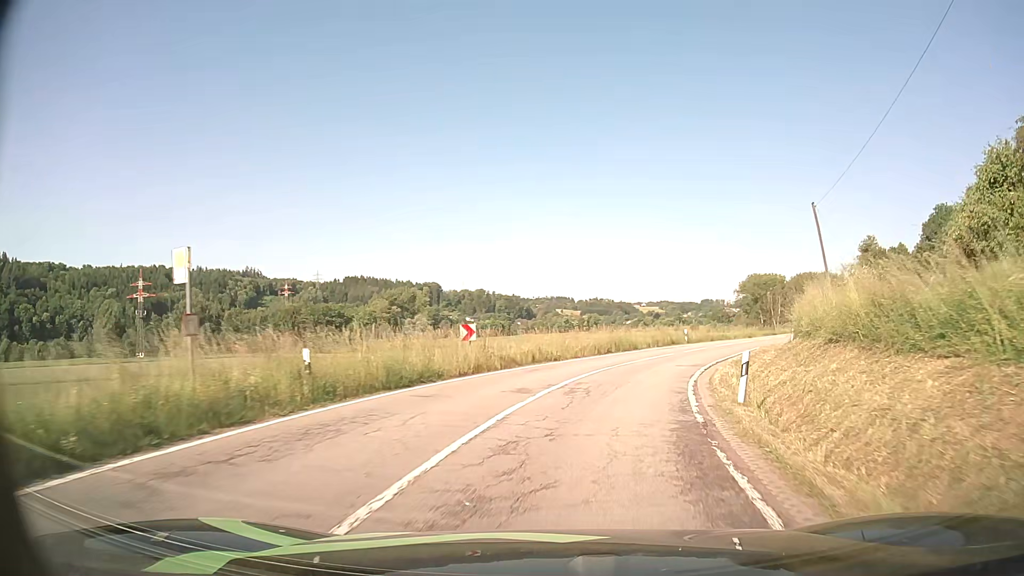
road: secondary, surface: asphalt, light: Day
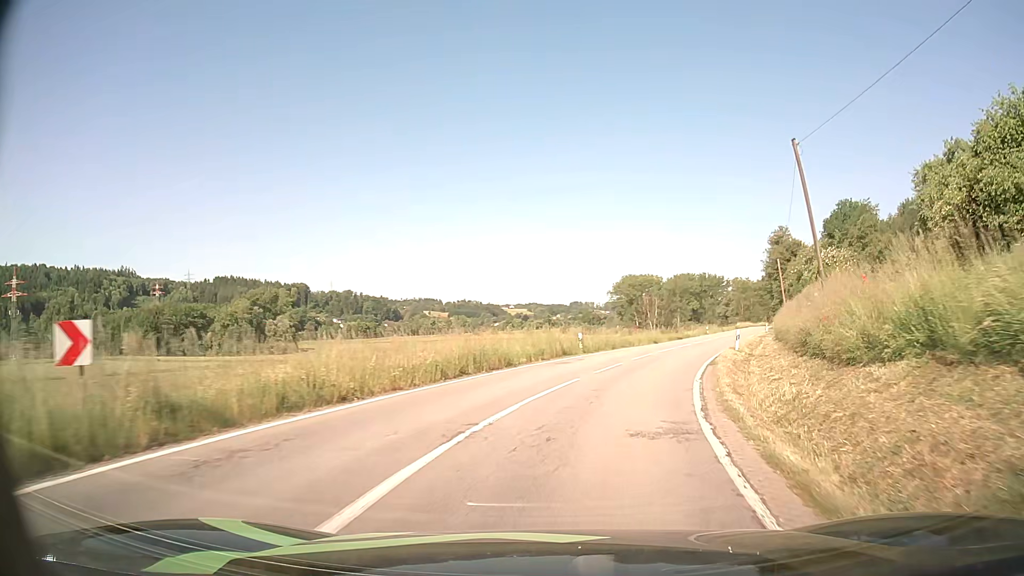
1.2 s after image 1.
(+1.3, +14.0) m; +11°
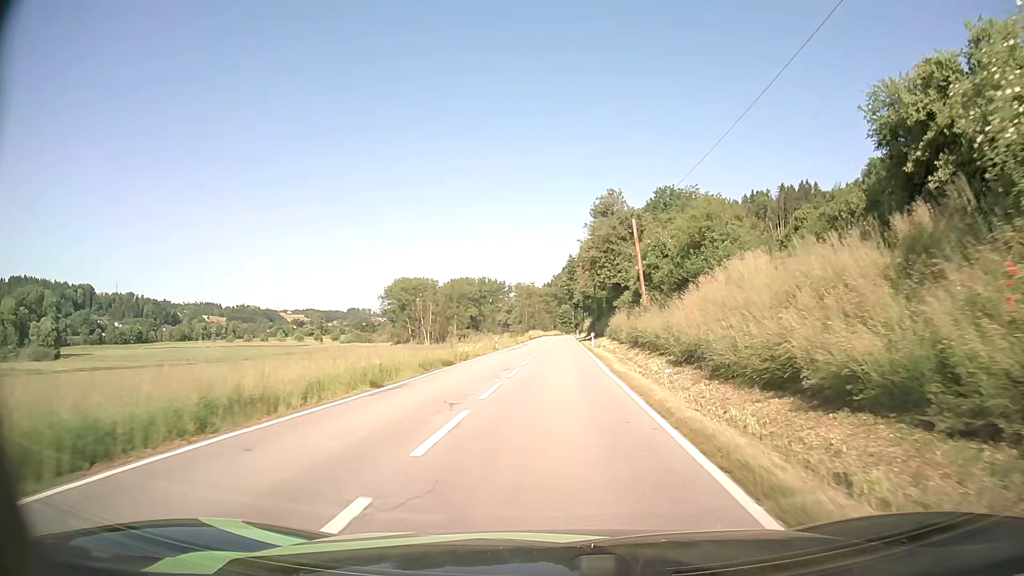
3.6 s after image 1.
(+5.9, +29.5) m; +19°
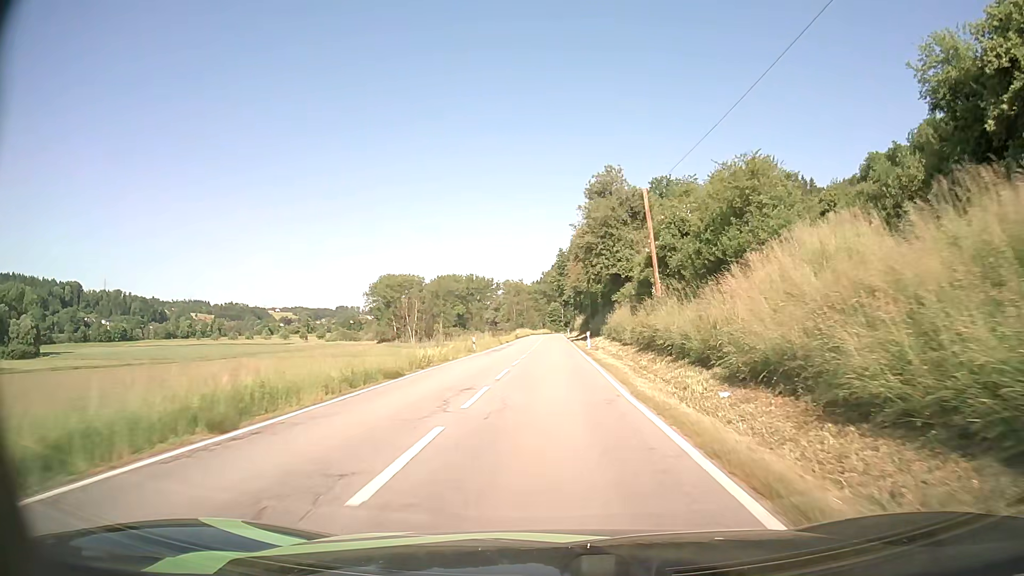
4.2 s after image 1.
(+0.1, +8.1) m; +1°
